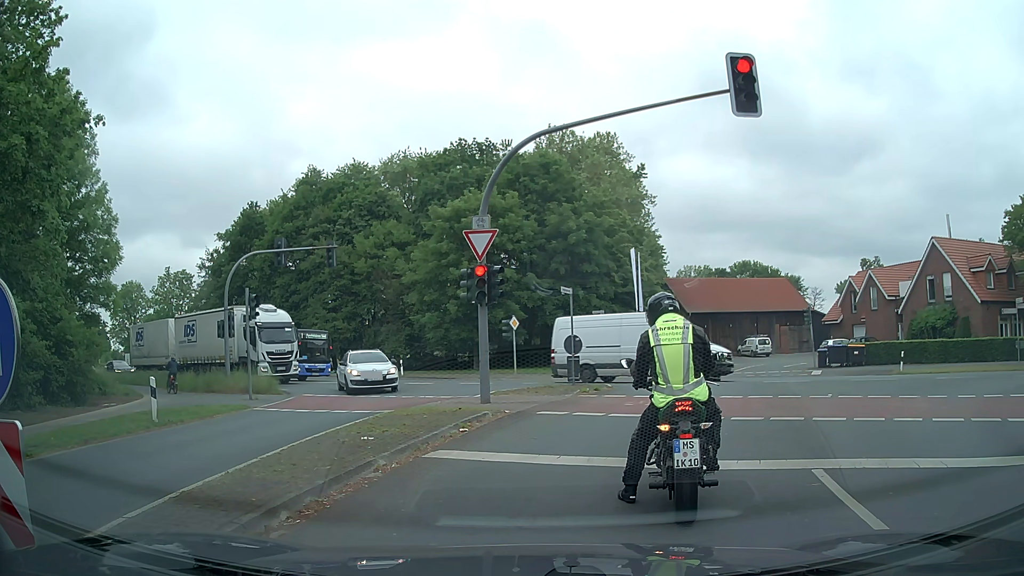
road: secondary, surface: asphalt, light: Day
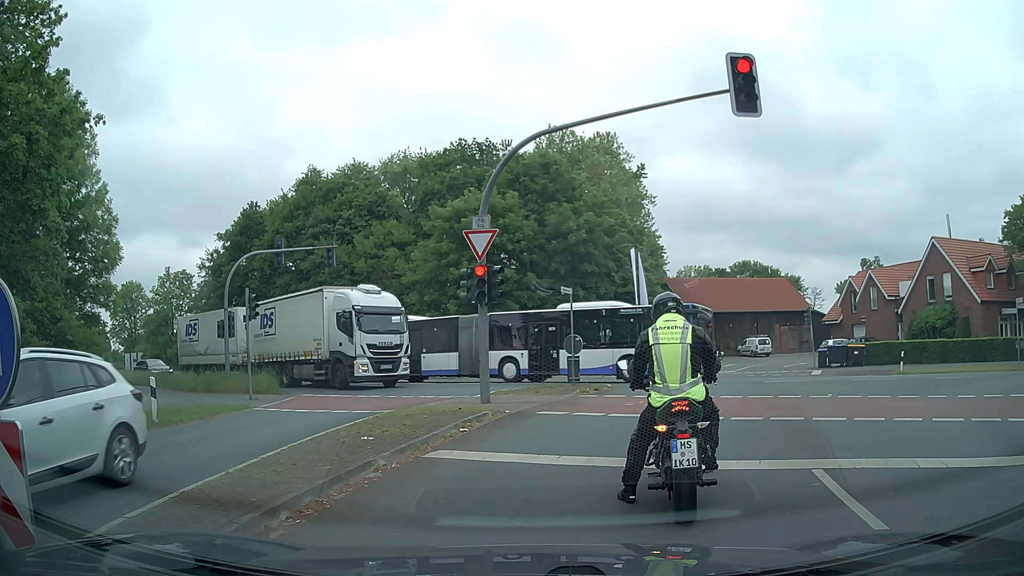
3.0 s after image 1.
(0.0, 0.0) m; 0°
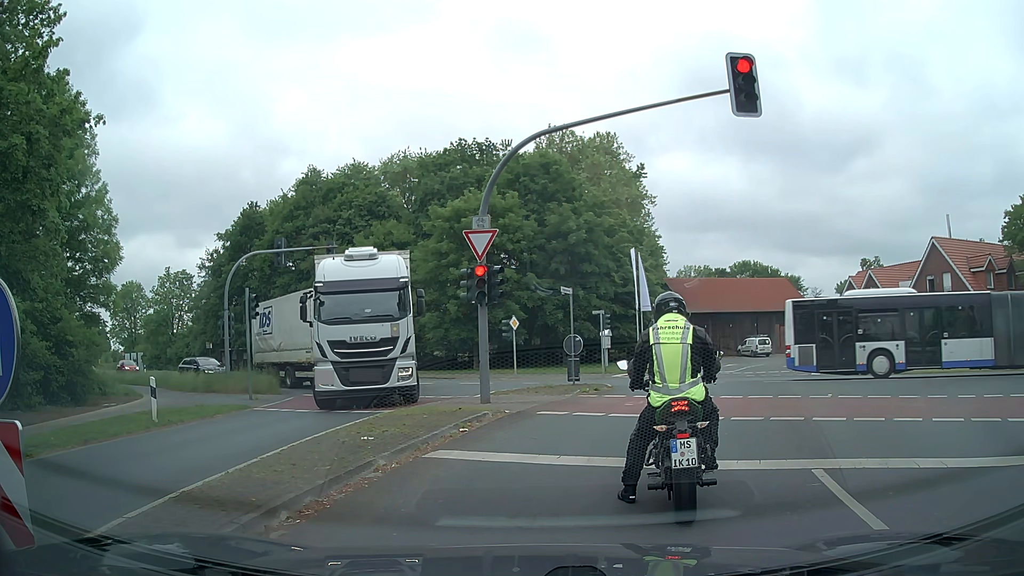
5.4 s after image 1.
(0.0, 0.0) m; 0°
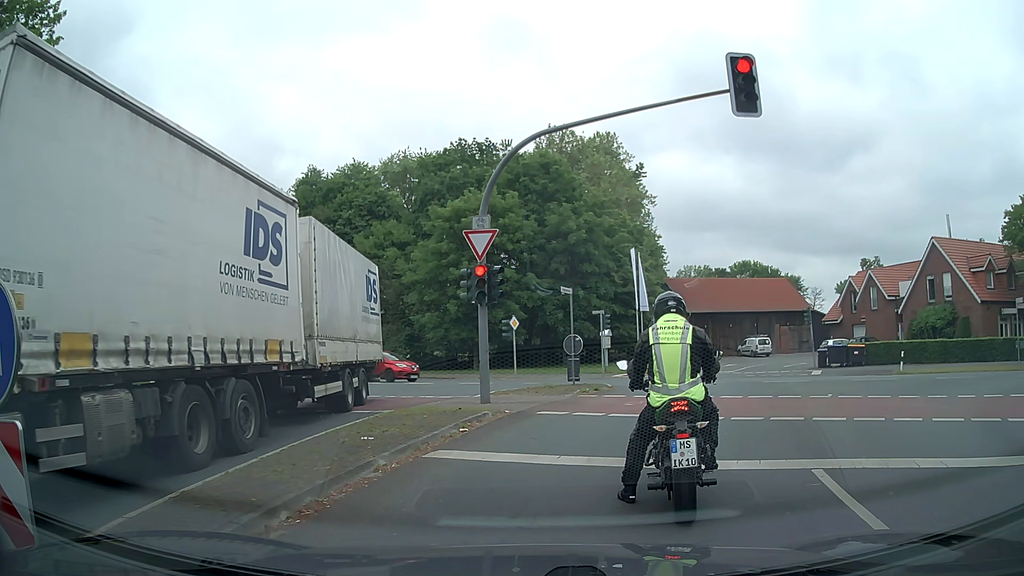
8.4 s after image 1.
(0.0, 0.0) m; 0°
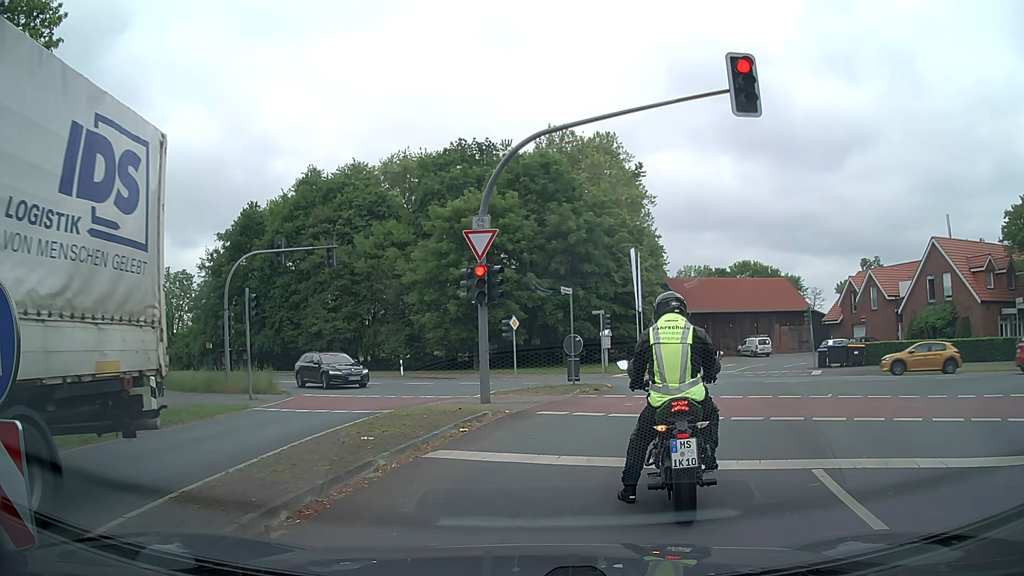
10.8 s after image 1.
(0.0, 0.0) m; 0°
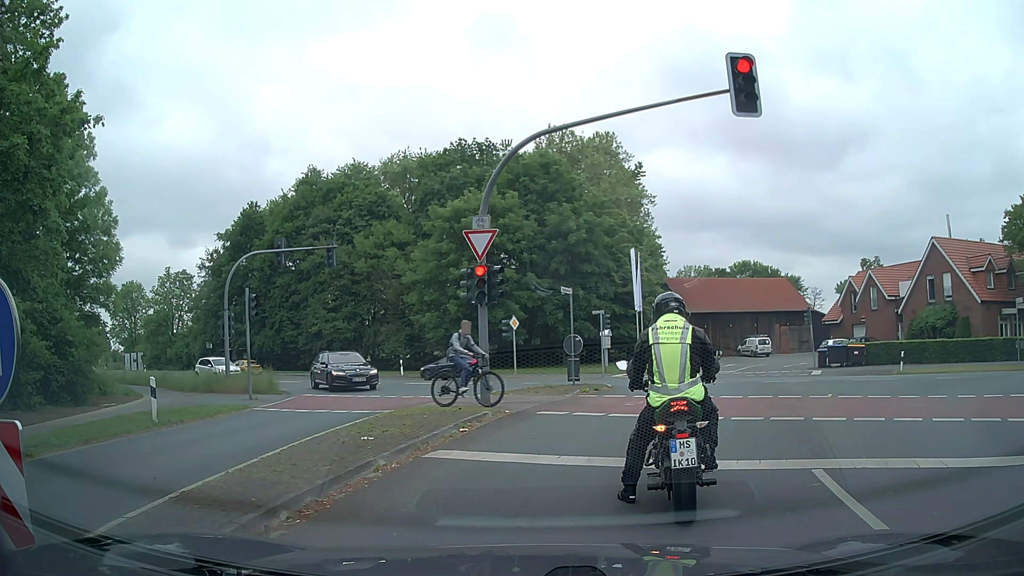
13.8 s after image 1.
(0.0, 0.0) m; 0°
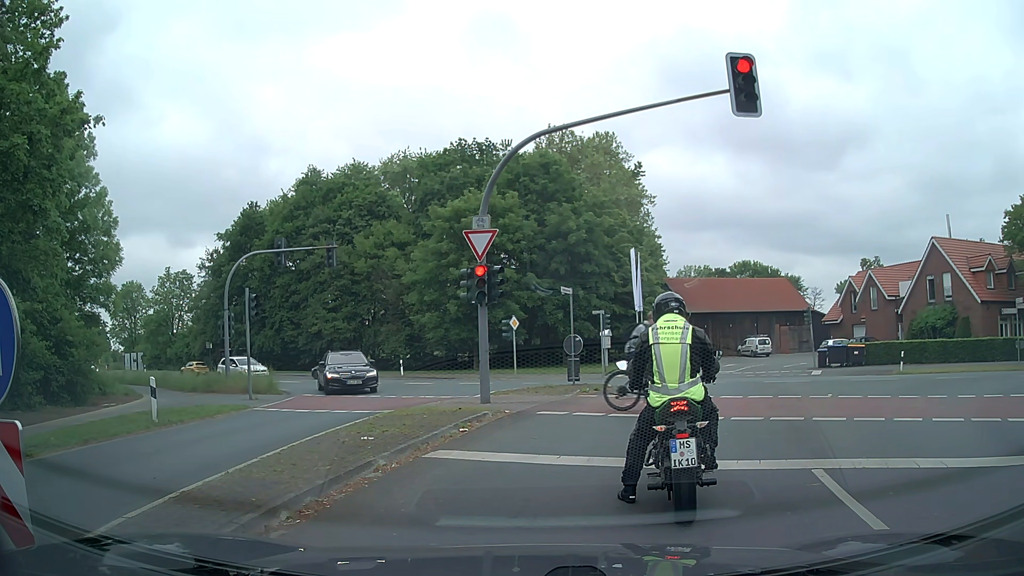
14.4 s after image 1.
(0.0, 0.0) m; 0°
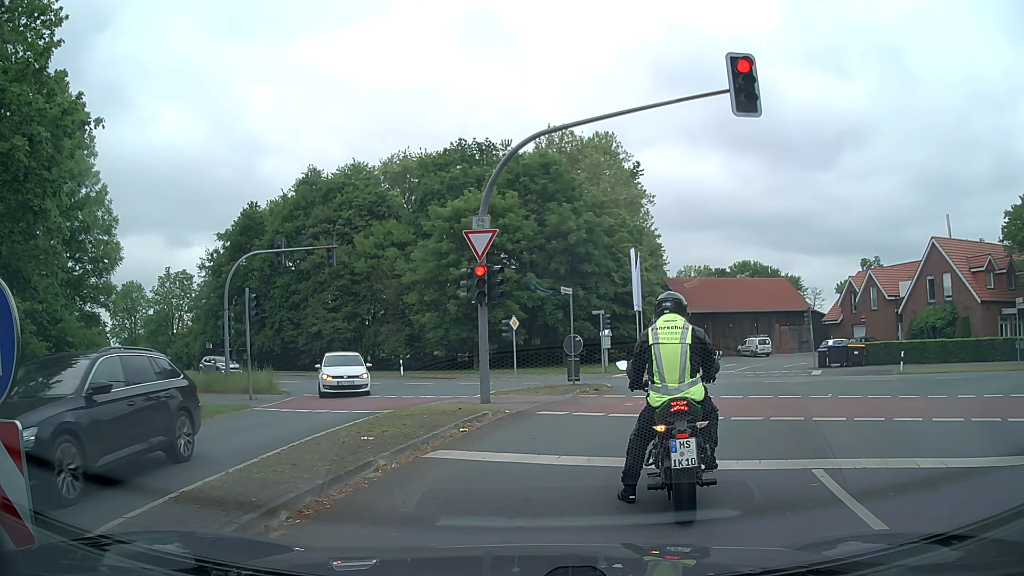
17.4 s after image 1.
(0.0, 0.0) m; 0°
